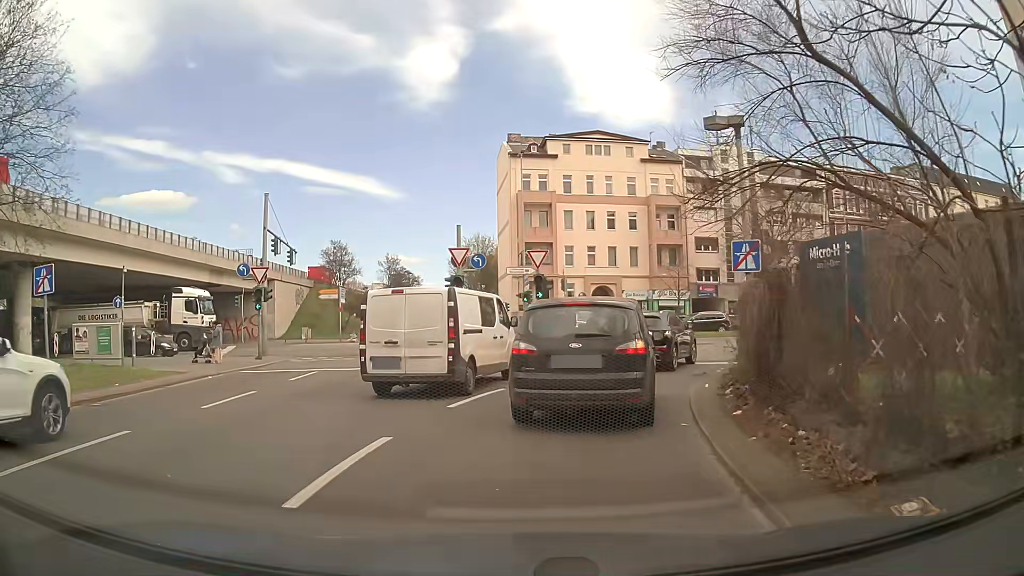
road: motorway_link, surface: asphalt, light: Day
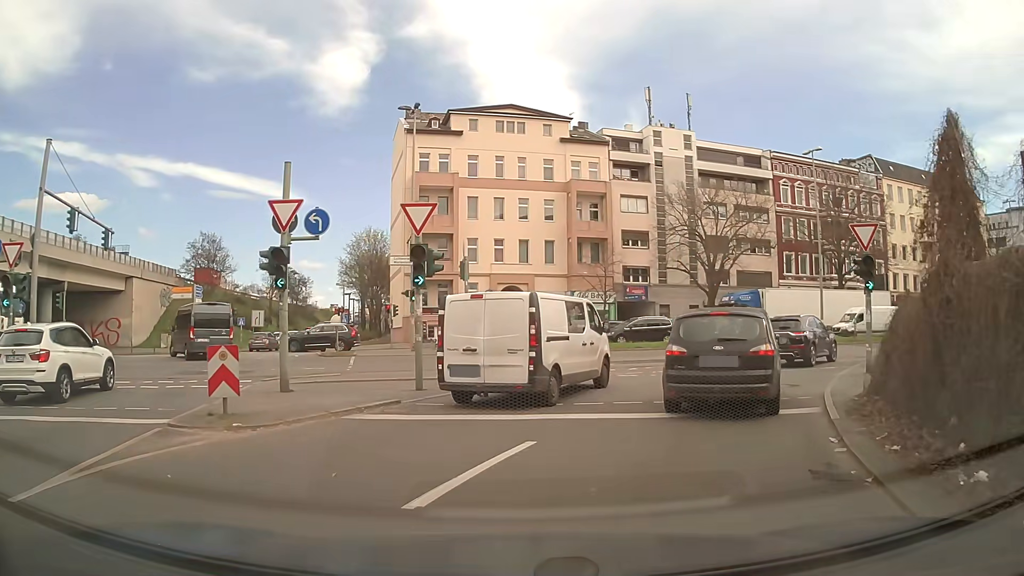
(+0.5, +11.4) m; +8°
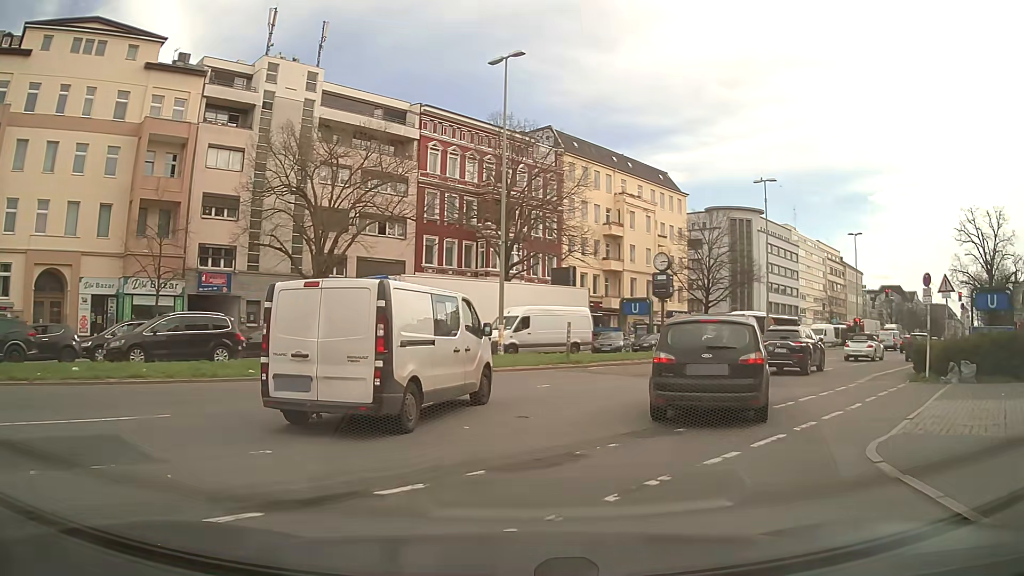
(+5.2, +18.3) m; +32°
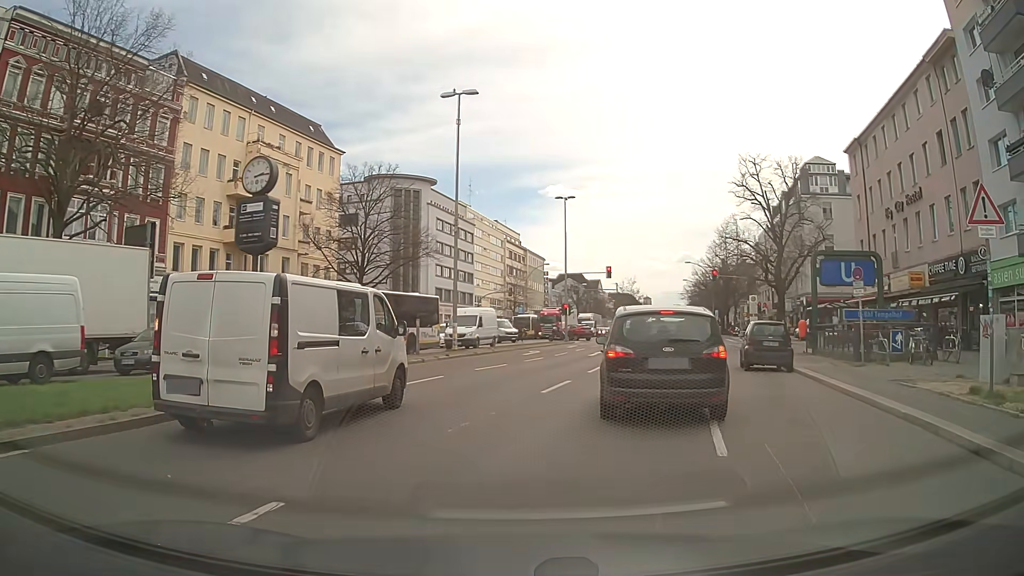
(+4.7, +18.0) m; +30°
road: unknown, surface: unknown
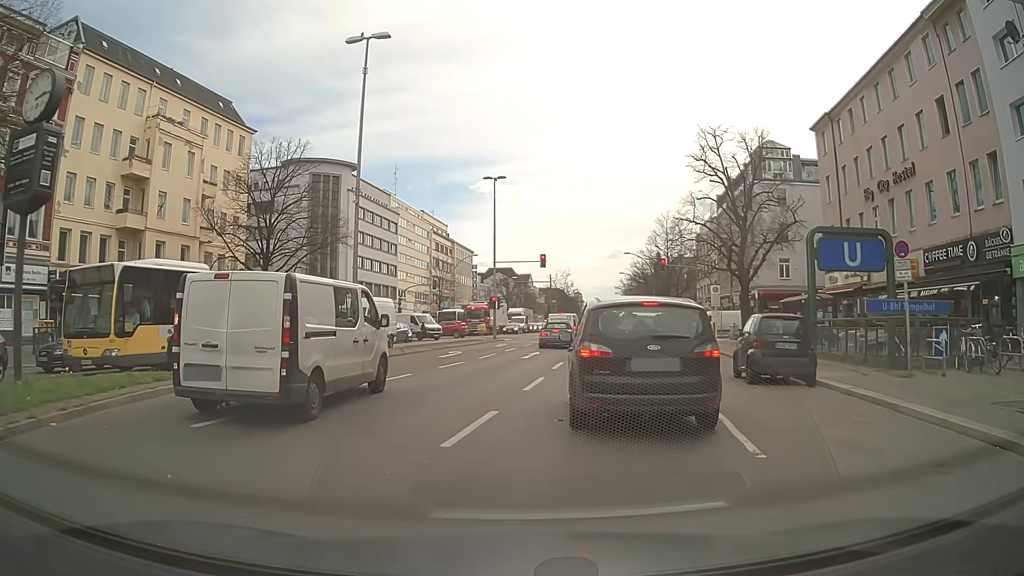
(+0.3, +6.3) m; +7°
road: primary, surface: asphalt
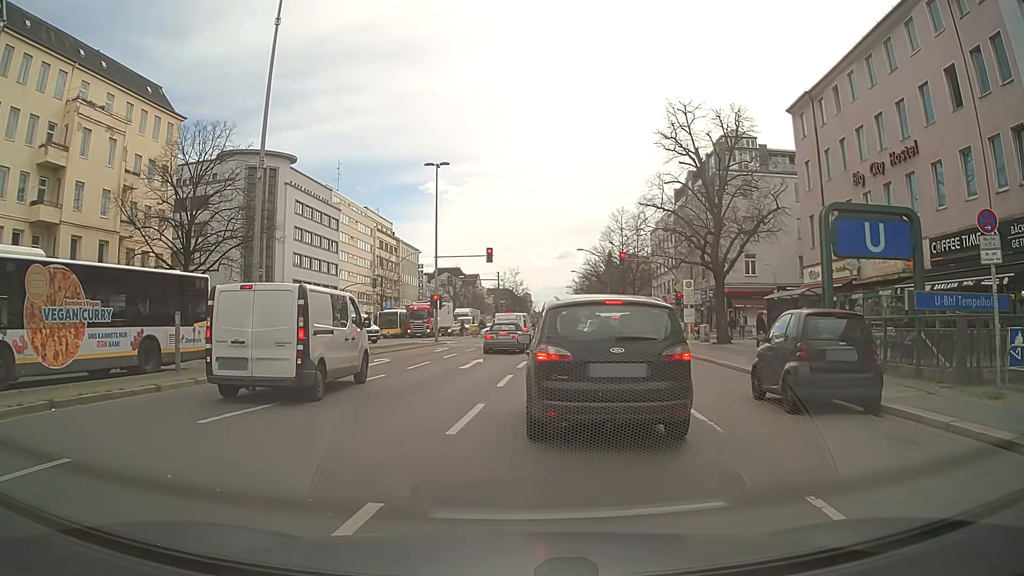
(+0.1, +4.9) m; +3°
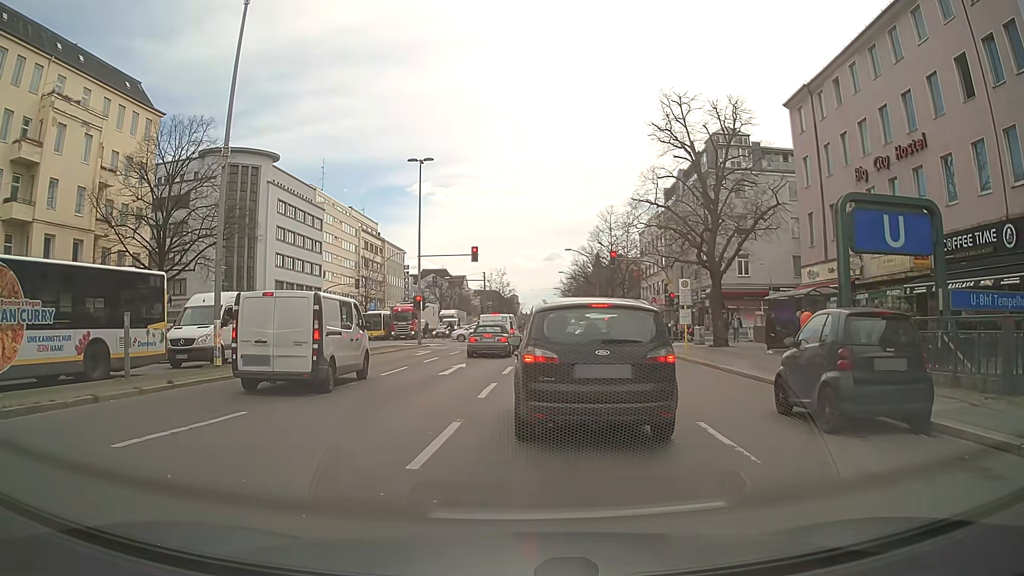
(0.0, +1.7) m; 0°
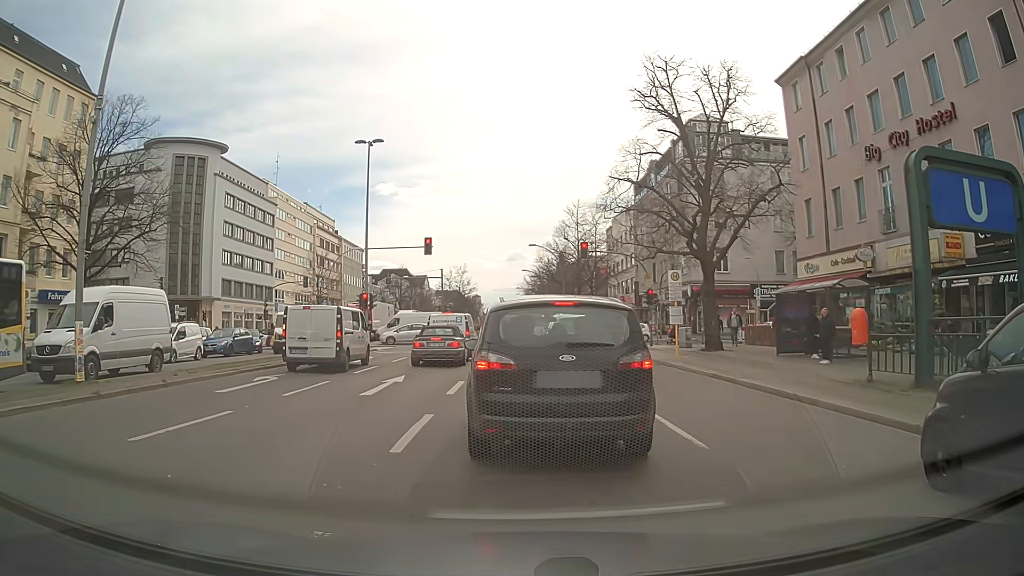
(+0.2, +5.1) m; +4°
(0, +10) (0, +20) (0, +30) (0, +40) (0, +50) (0, +60) (0, +70) (-1, +80) (-1, +90) (-1, +100) m
